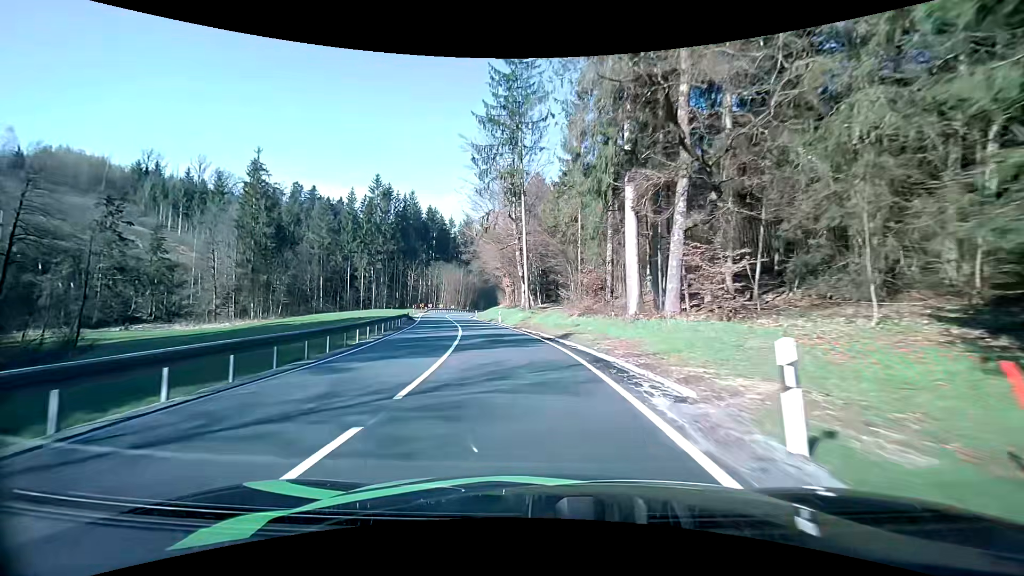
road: secondary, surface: asphalt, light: Day
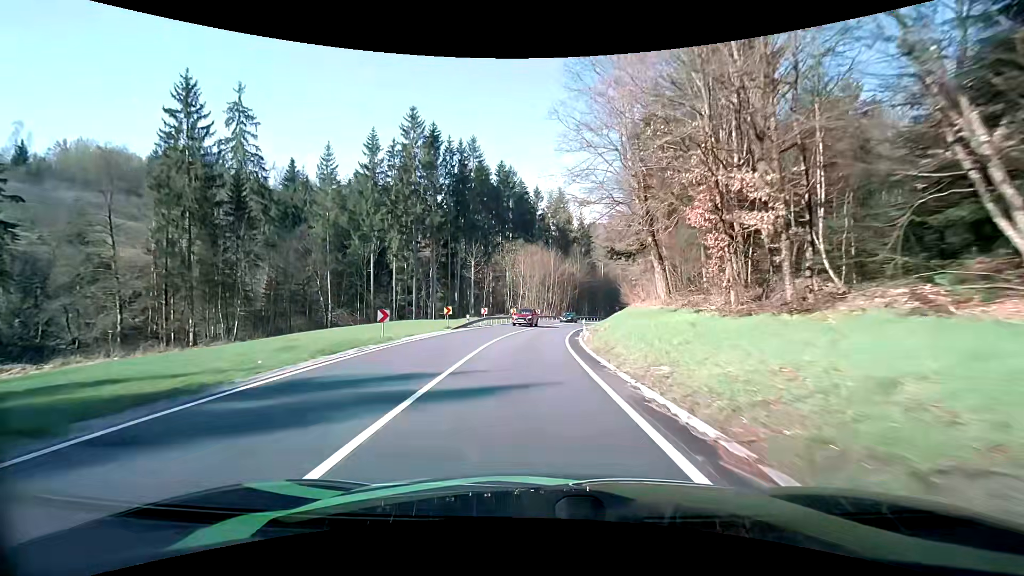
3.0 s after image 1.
(-6.8, +49.4) m; -12°
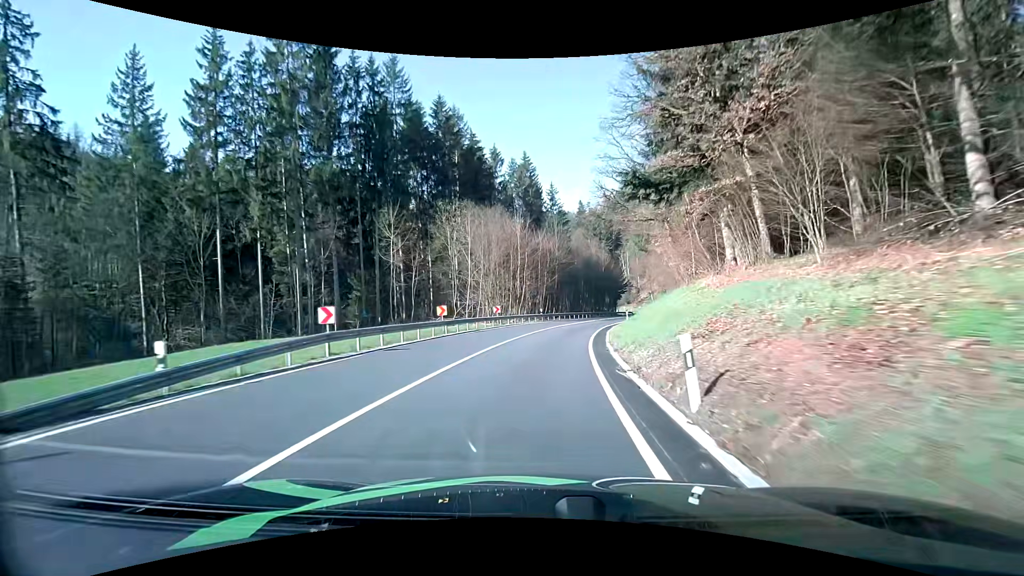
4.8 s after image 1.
(+0.6, +29.0) m; +3°
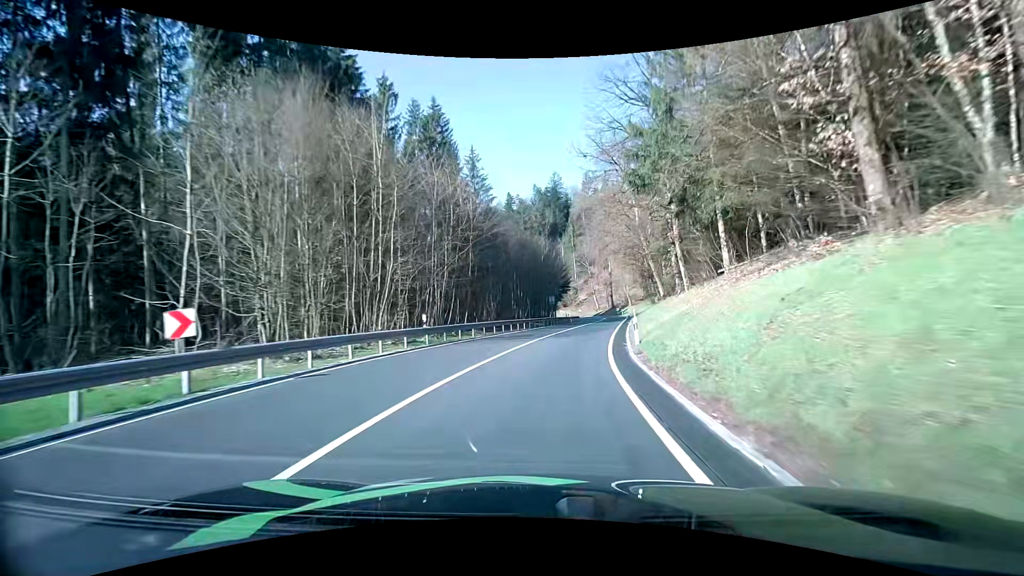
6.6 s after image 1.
(+1.6, +29.1) m; +8°
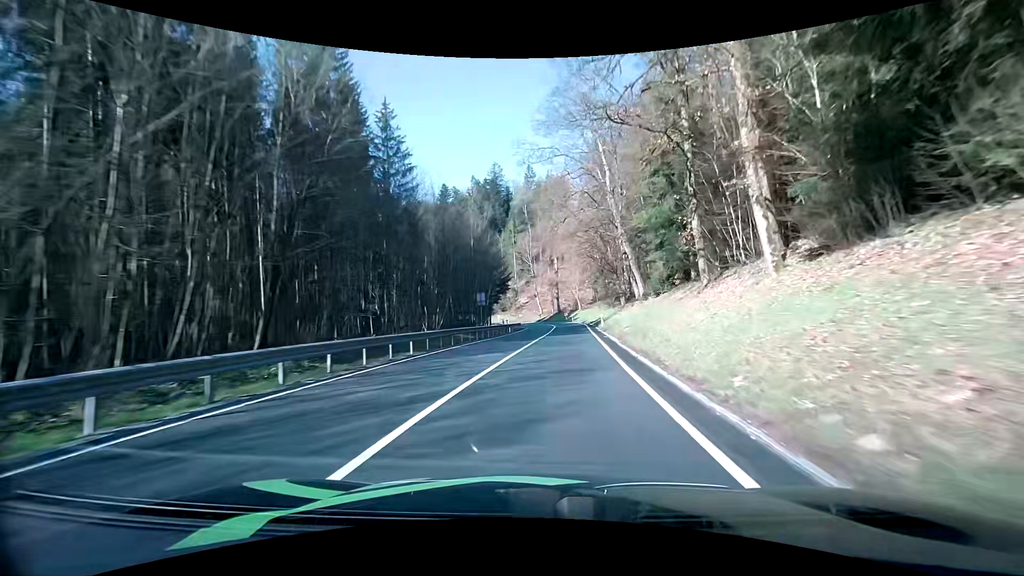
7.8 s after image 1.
(+0.9, +20.0) m; +6°
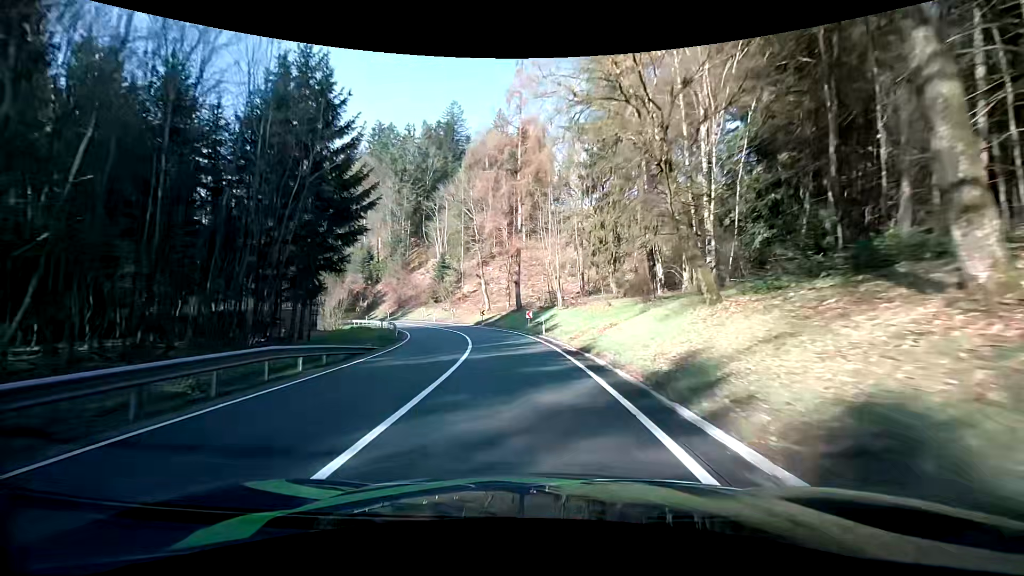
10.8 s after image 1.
(+3.6, +48.5) m; +3°
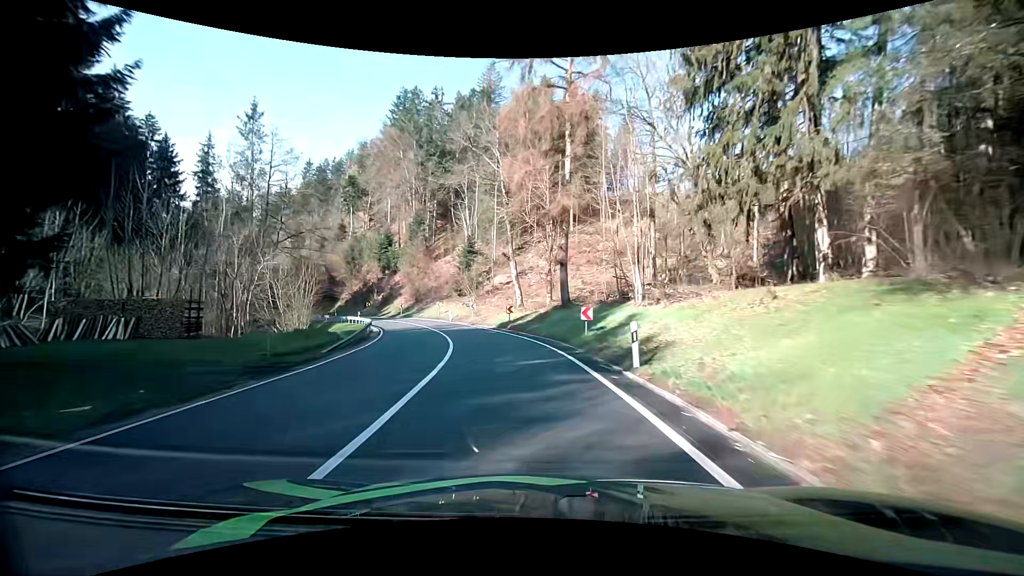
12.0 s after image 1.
(-0.3, +18.4) m; -4°
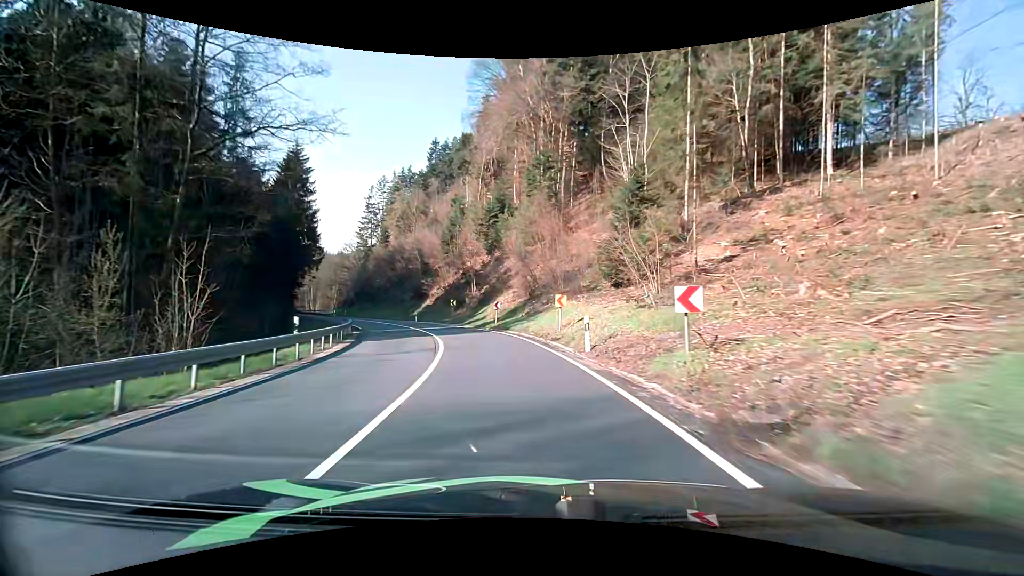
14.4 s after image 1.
(-5.4, +36.2) m; -17°
(0, +10) (-2, +20) (-5, +30) (-8, +39) (-12, +48) (-17, +57) (-22, +65) (-28, +74) (-33, +82) (-38, +91) m
